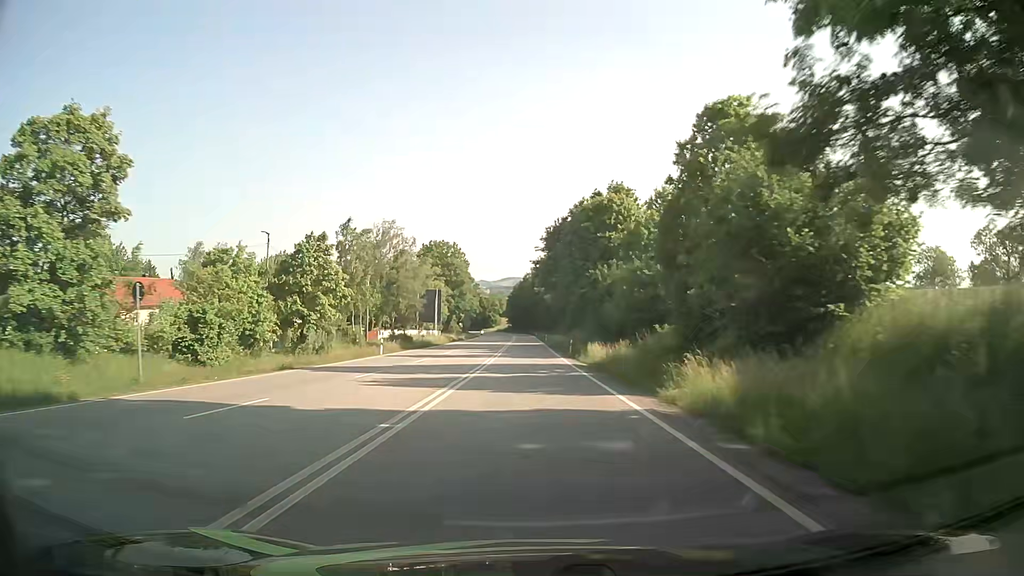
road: primary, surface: asphalt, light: Day
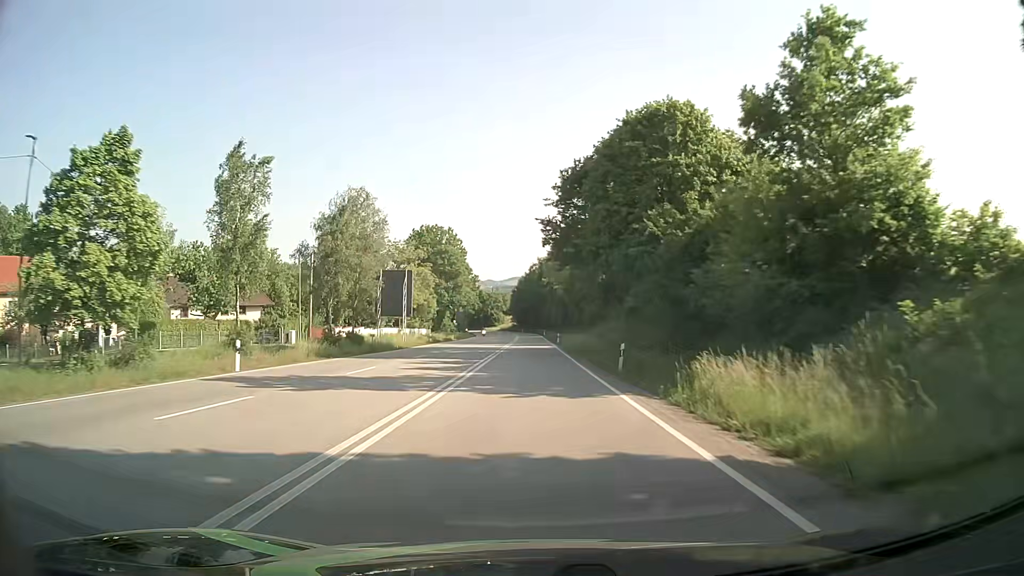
(-0.2, +25.0) m; -1°
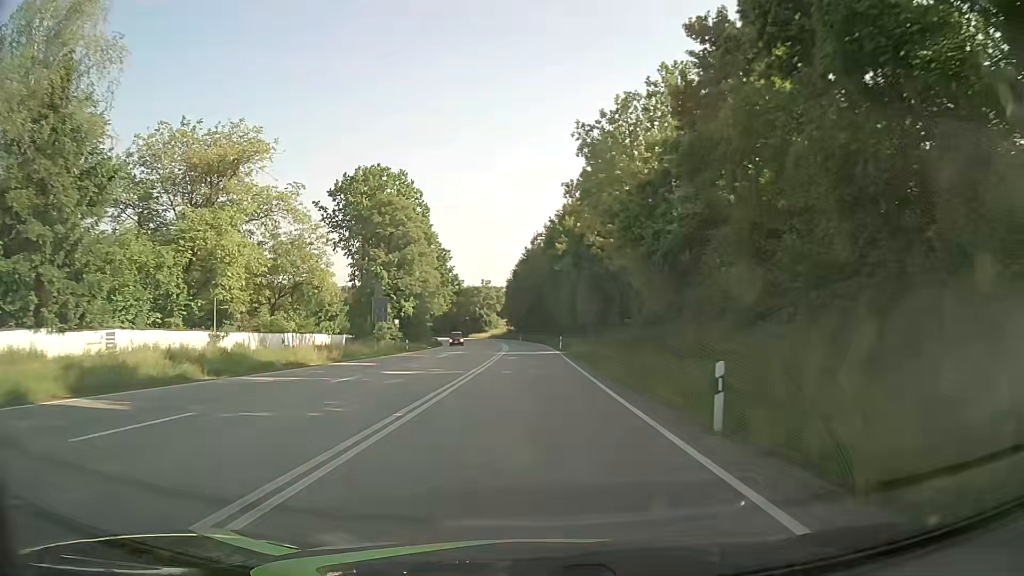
(-0.2, +62.3) m; -1°
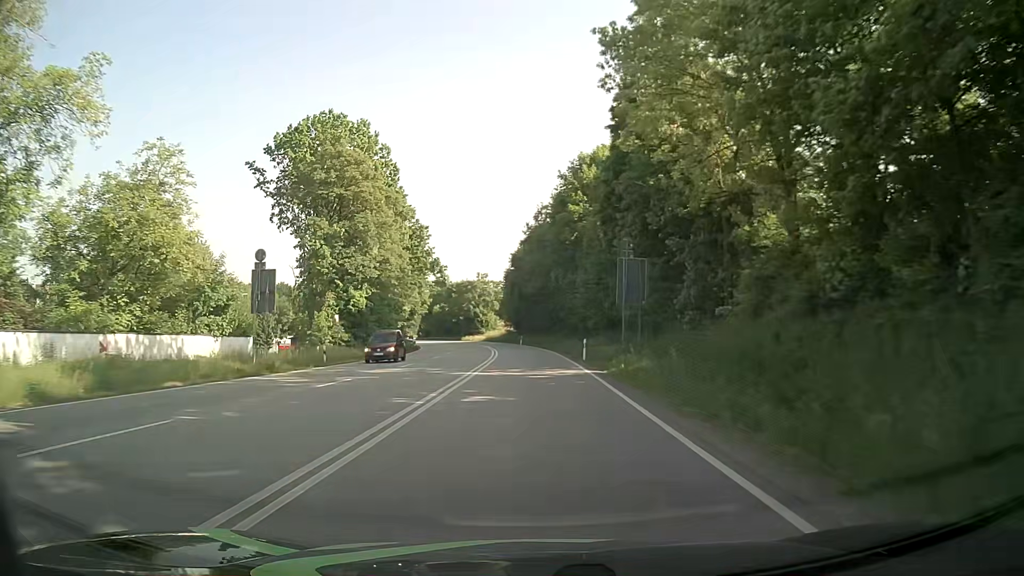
(+0.1, +25.0) m; 0°
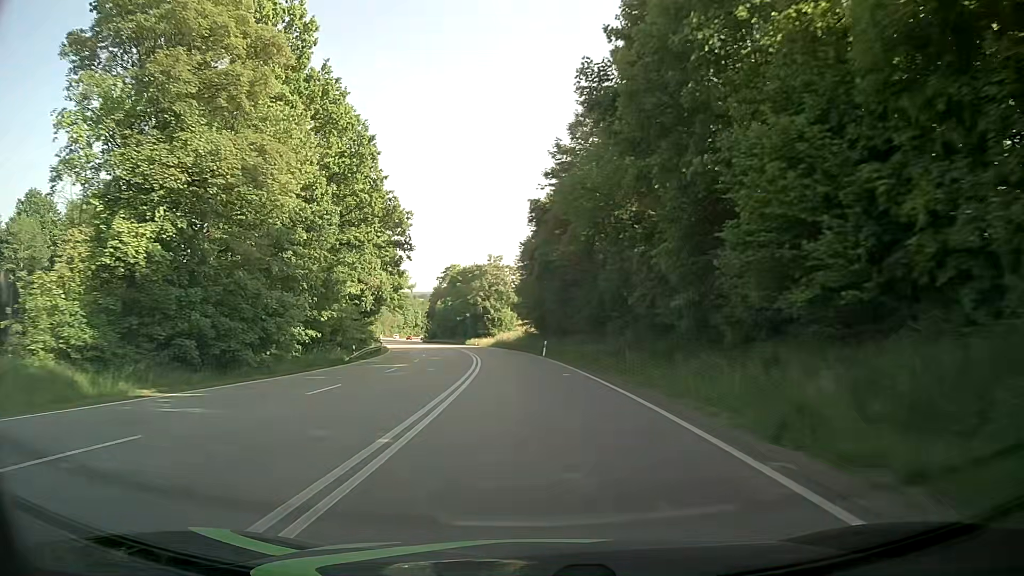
(-0.5, +37.6) m; -2°
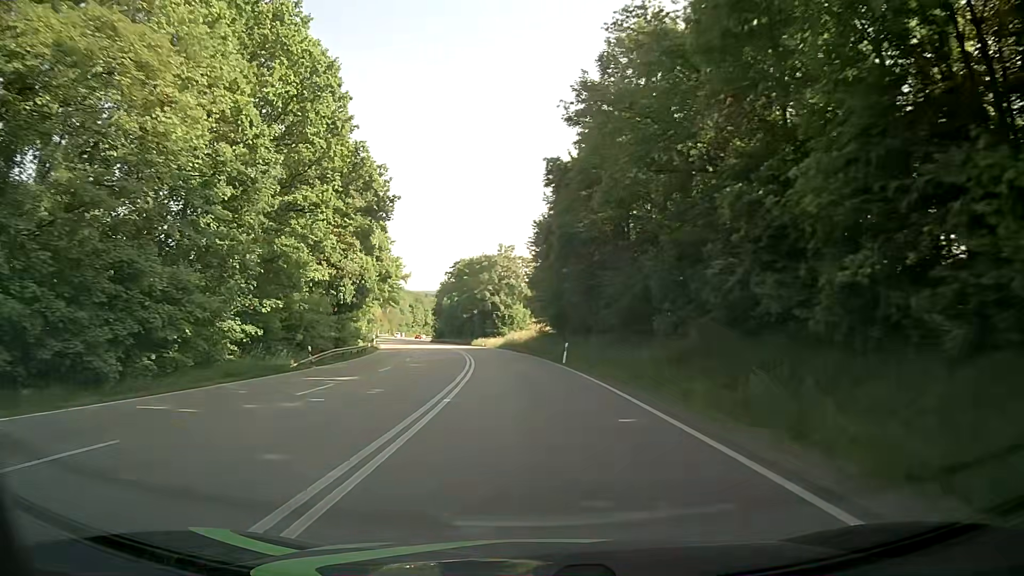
(-0.1, +12.5) m; -1°
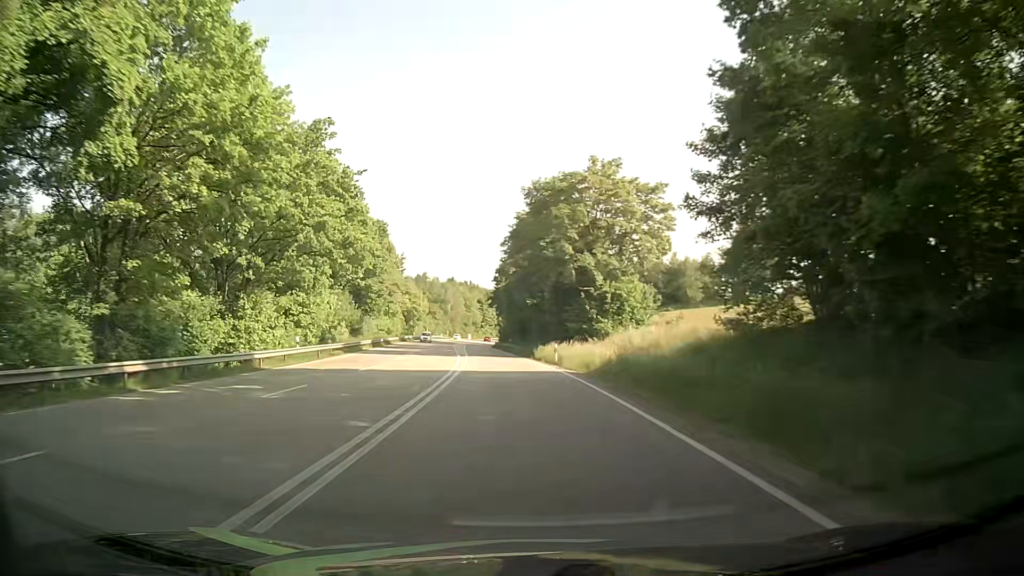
(-2.7, +49.9) m; -7°
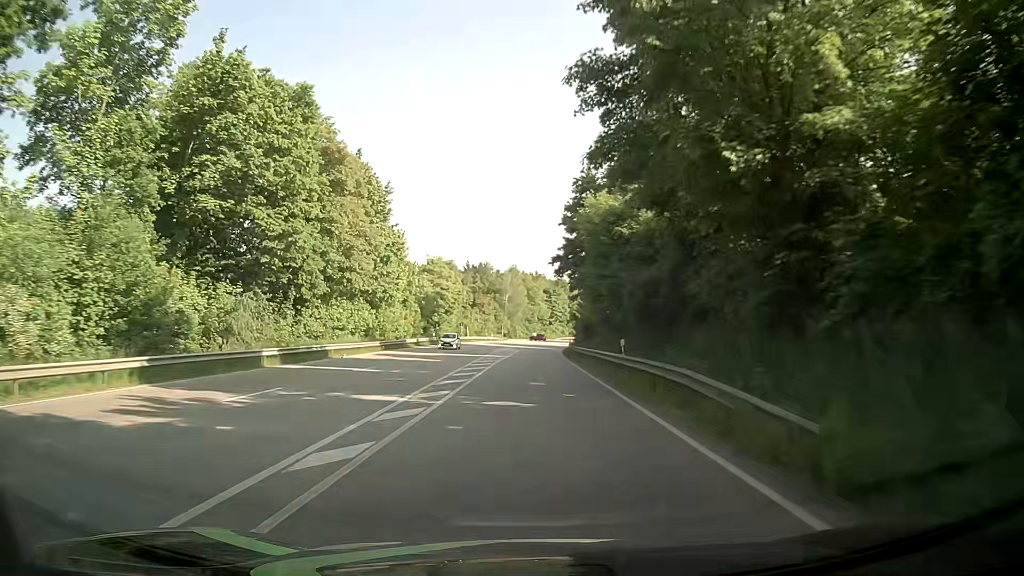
(-3.1, +49.9) m; -6°
(0, +10) (0, +20) (0, +30) (0, +40) (0, +50) (0, +60) (0, +70) (+1, +80) (+1, +90) (+2, +100) m
